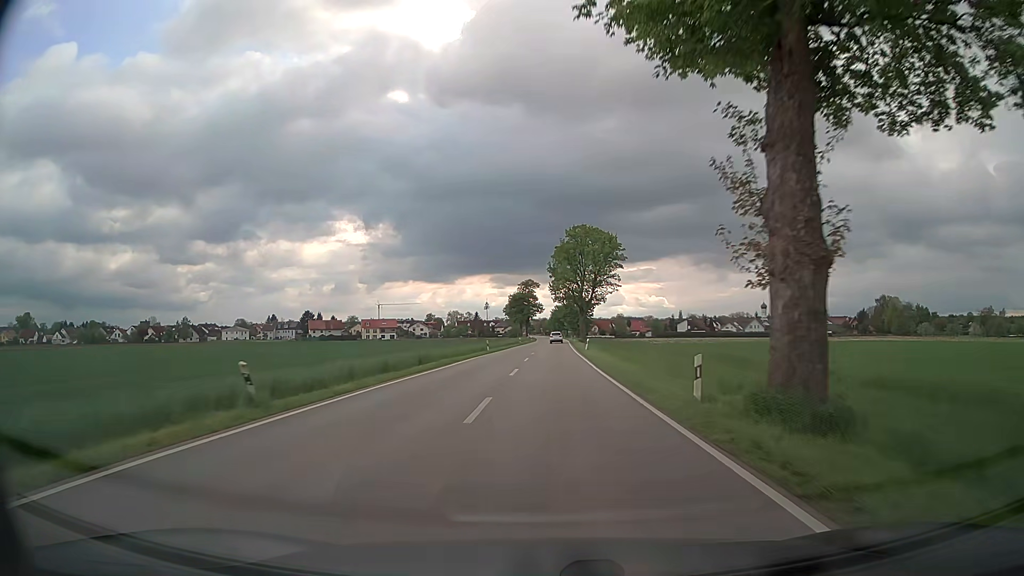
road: secondary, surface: asphalt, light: Day
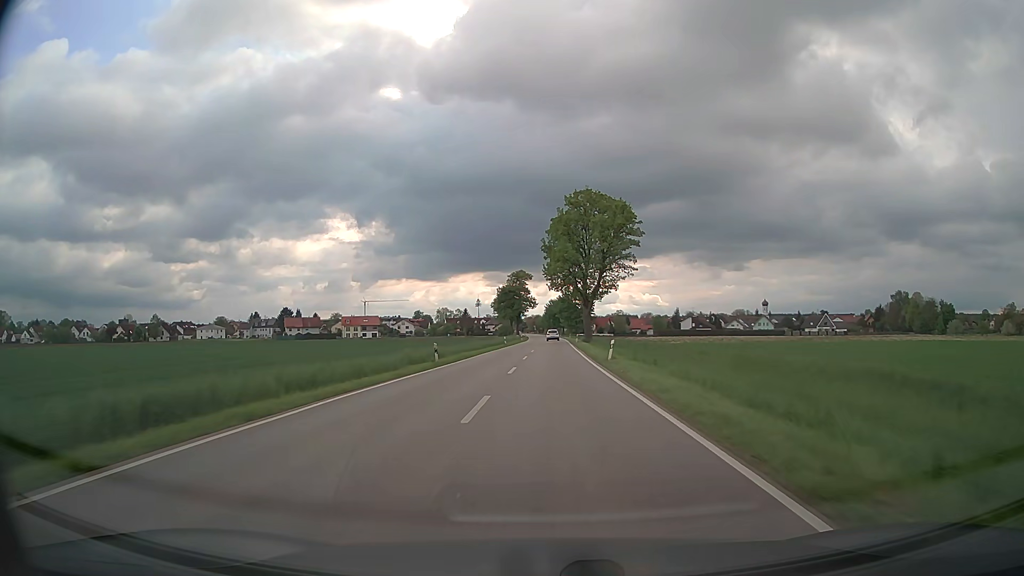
(+0.1, +23.7) m; +1°
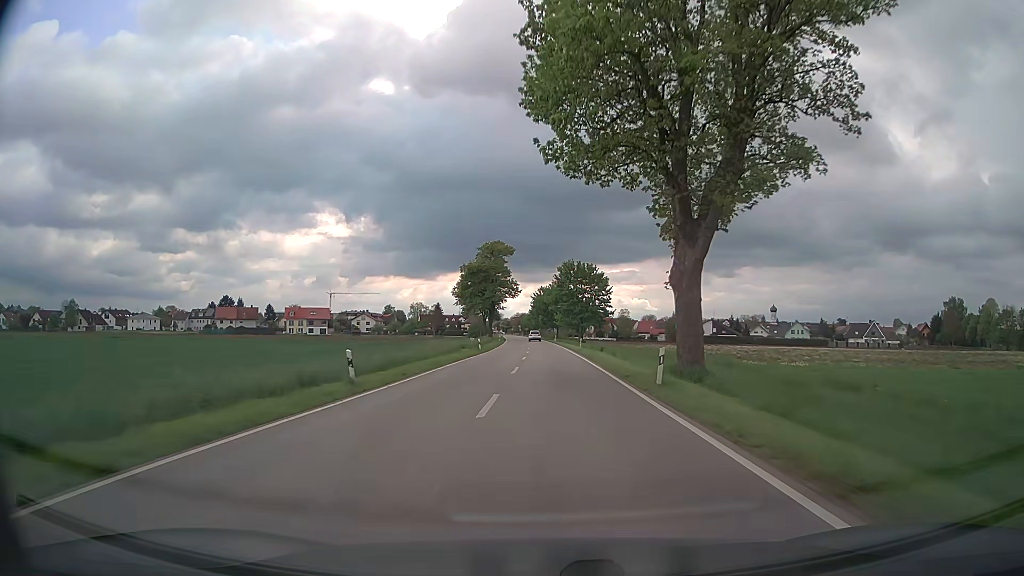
(+0.4, +58.3) m; +1°
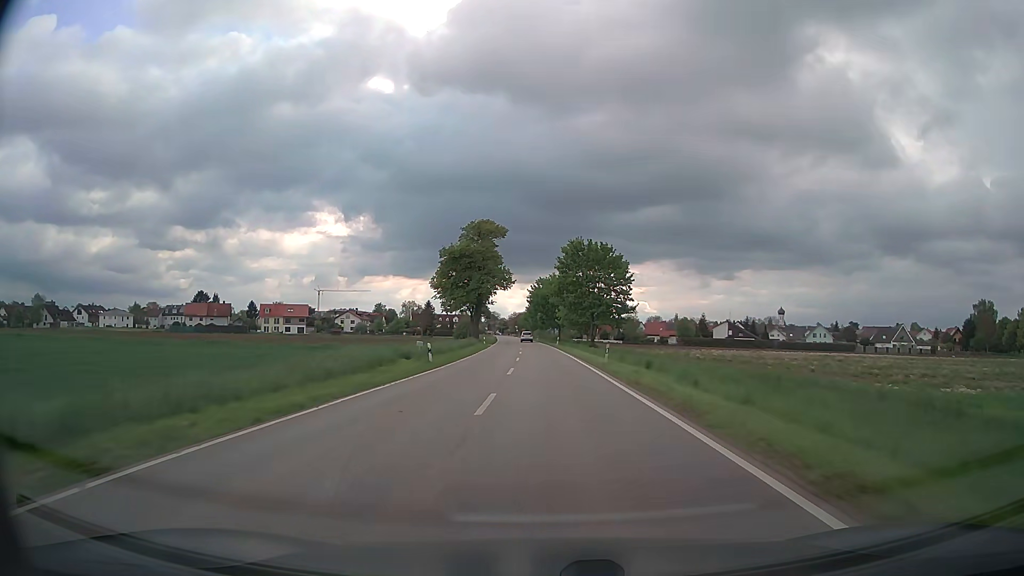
(0.0, +23.1) m; 0°
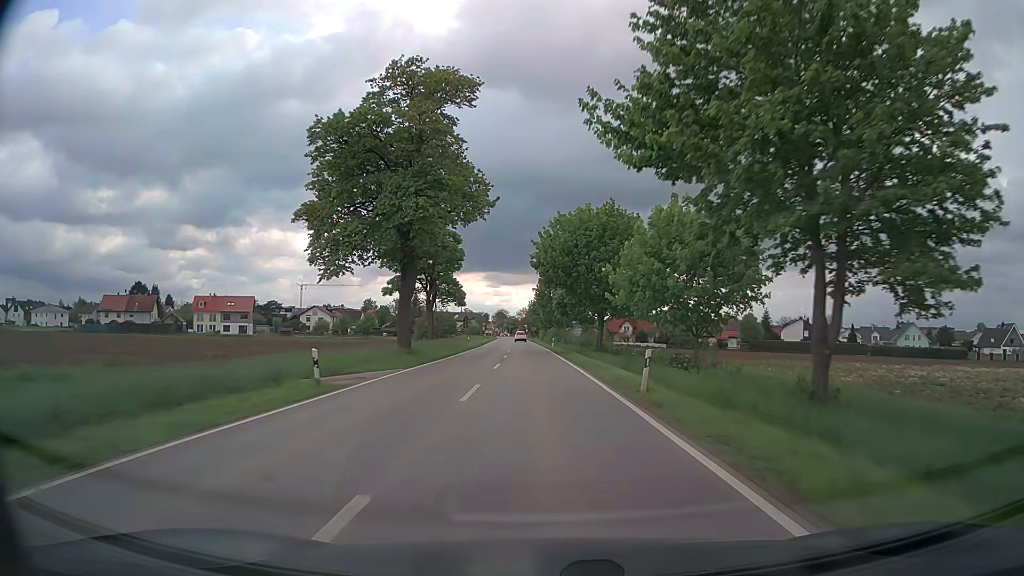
(-0.4, +57.4) m; -1°
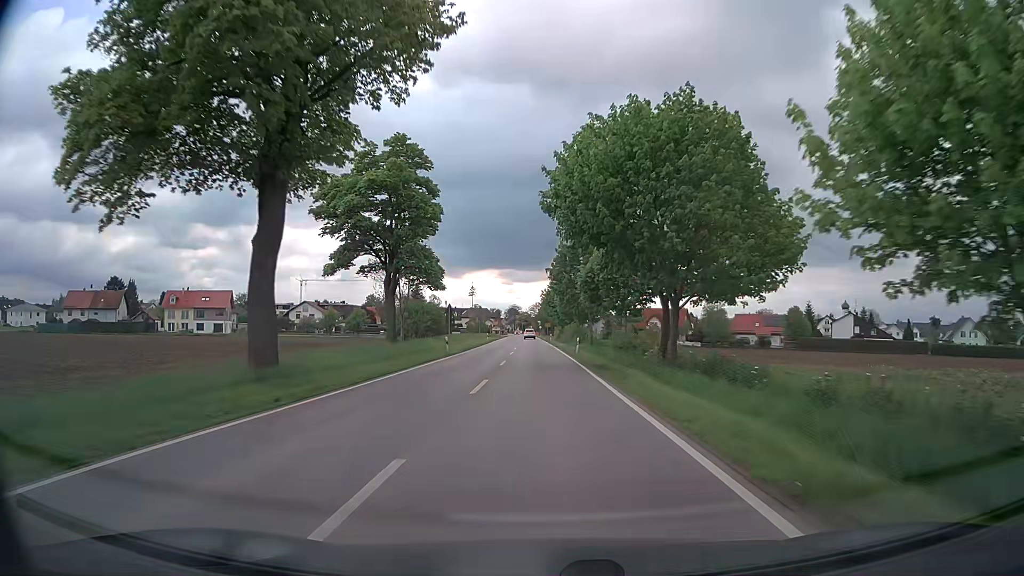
(-0.2, +22.3) m; -1°
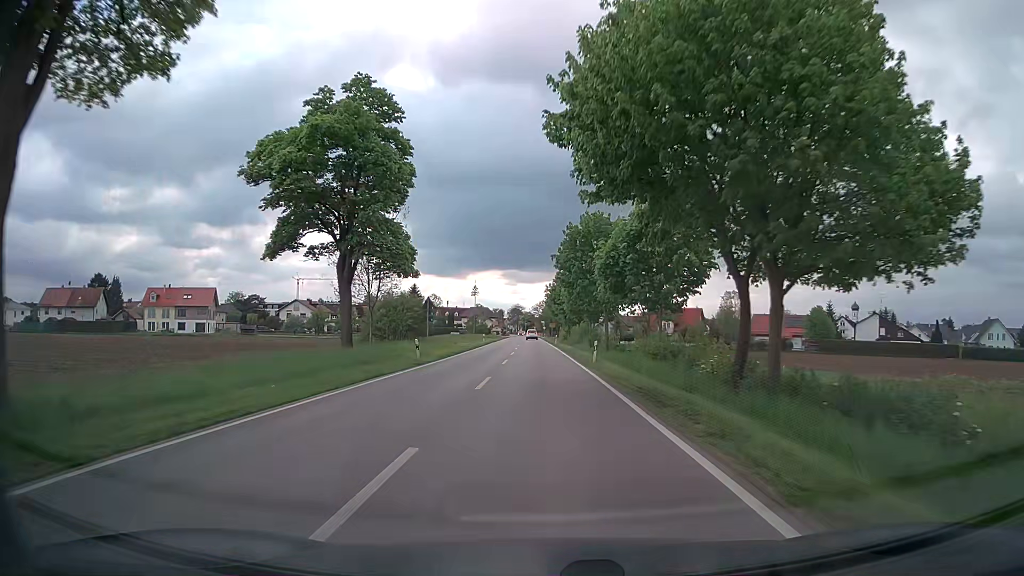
(0.0, +10.8) m; -1°
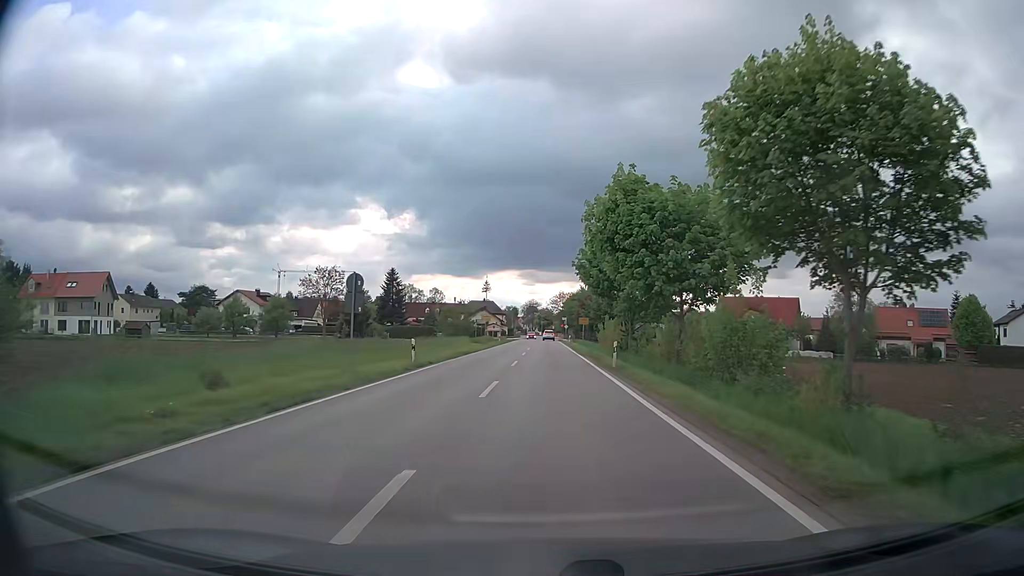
(-0.5, +48.4) m; -1°
(0, +10) (0, +20) (0, +30) (0, +40) (0, +50) (0, +60) (0, +70) (0, +80) (0, +90) (+1, +100) m
